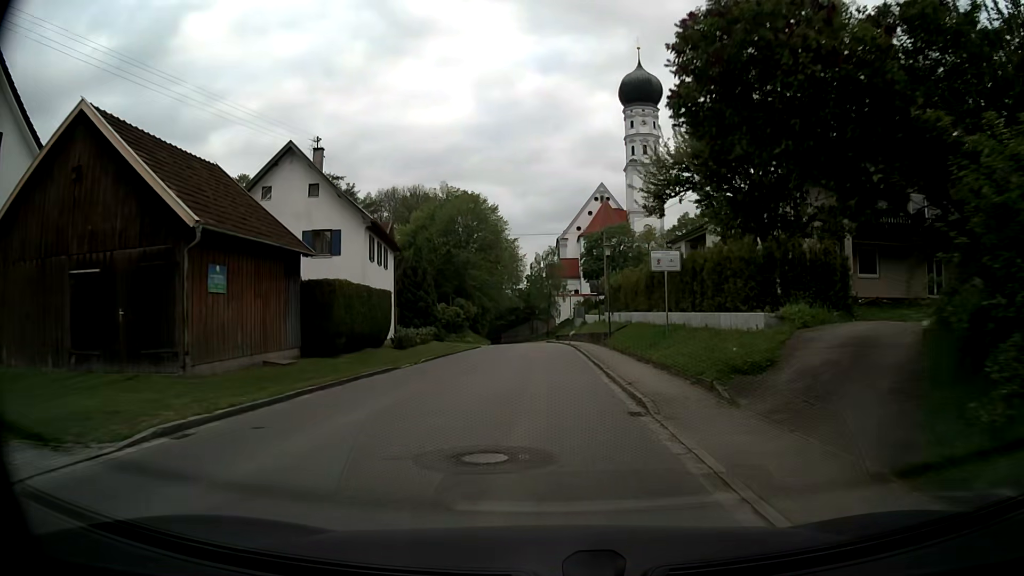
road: tertiary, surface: asphalt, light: Day
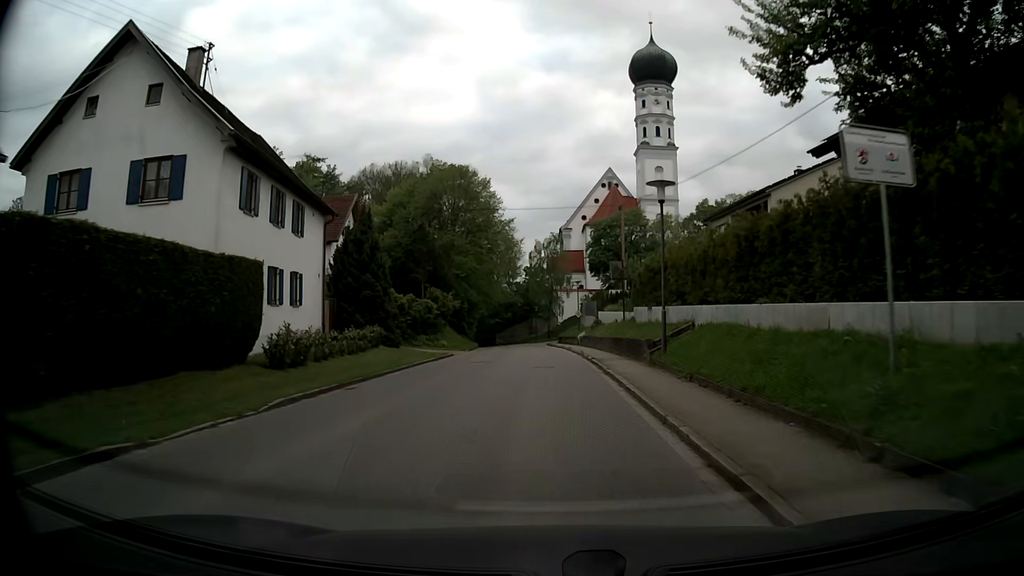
(-0.1, +14.2) m; 0°
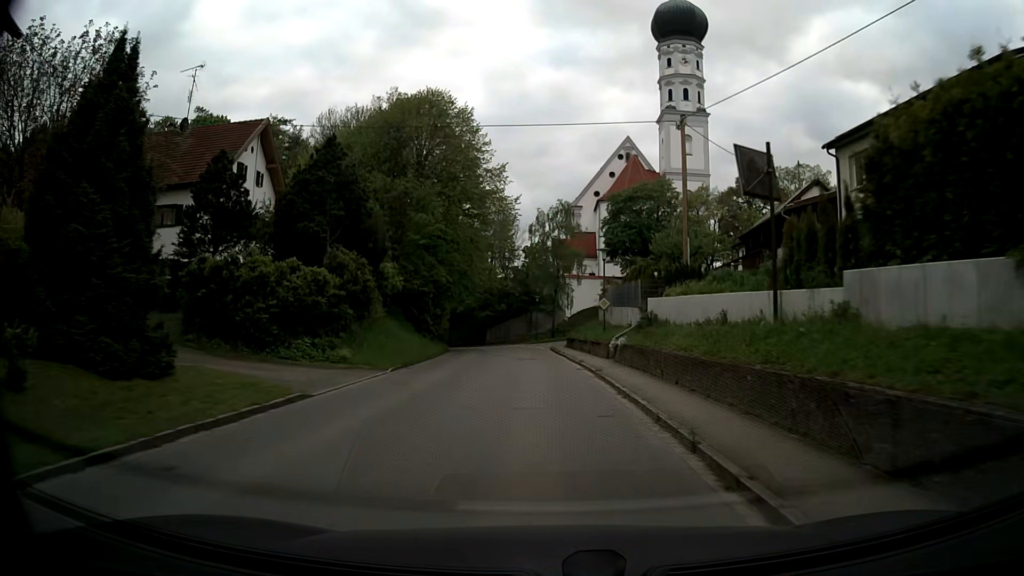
(0.0, +21.1) m; 0°
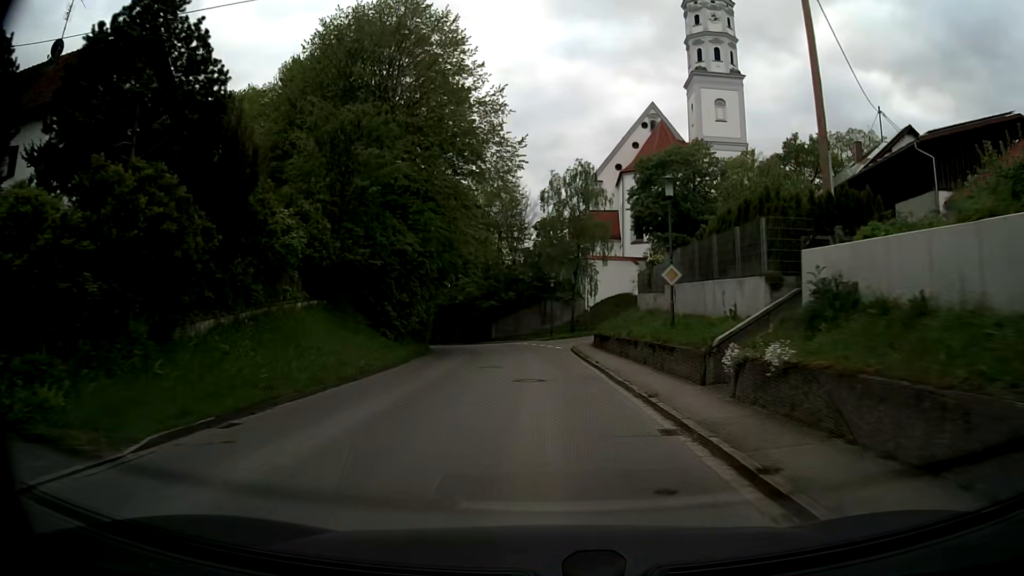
(-0.1, +14.1) m; -1°
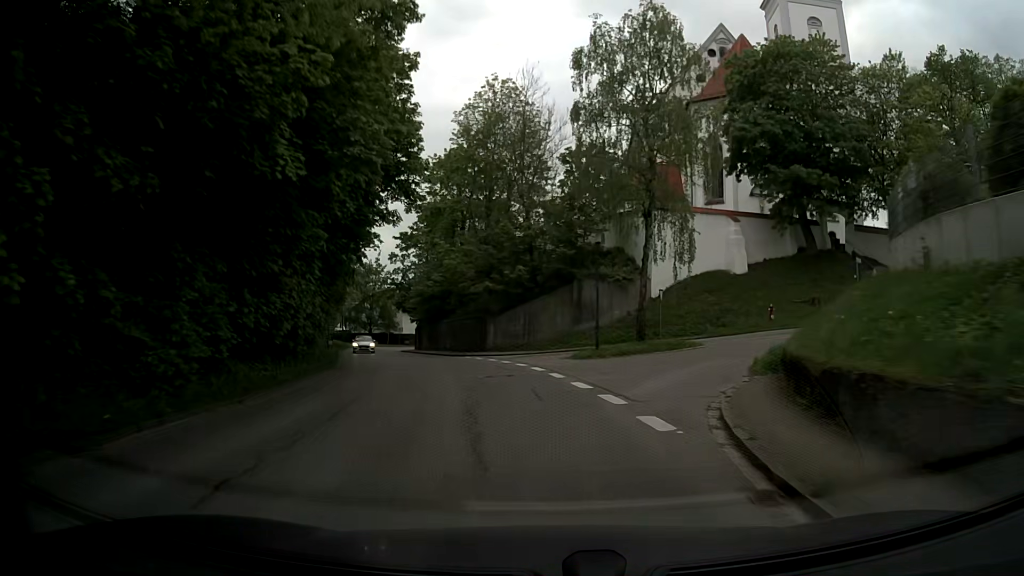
(-0.3, +28.4) m; -2°
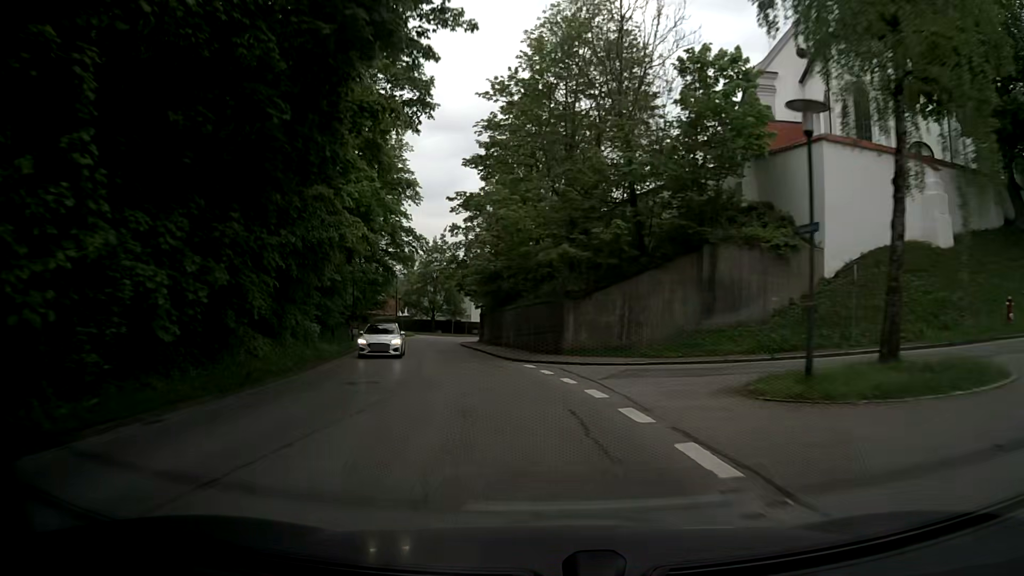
(-0.8, +14.2) m; -7°
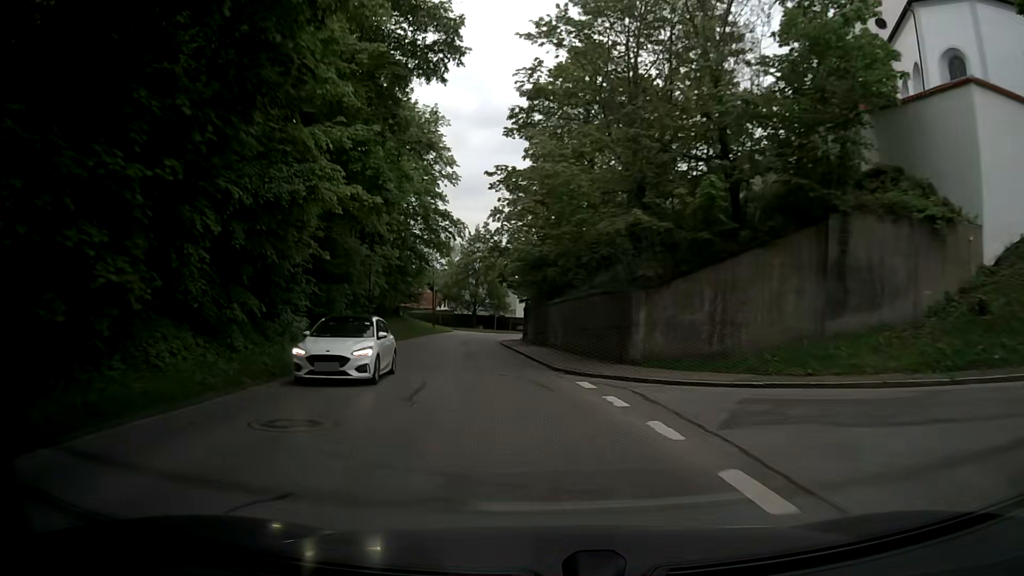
(-0.3, +7.0) m; -5°
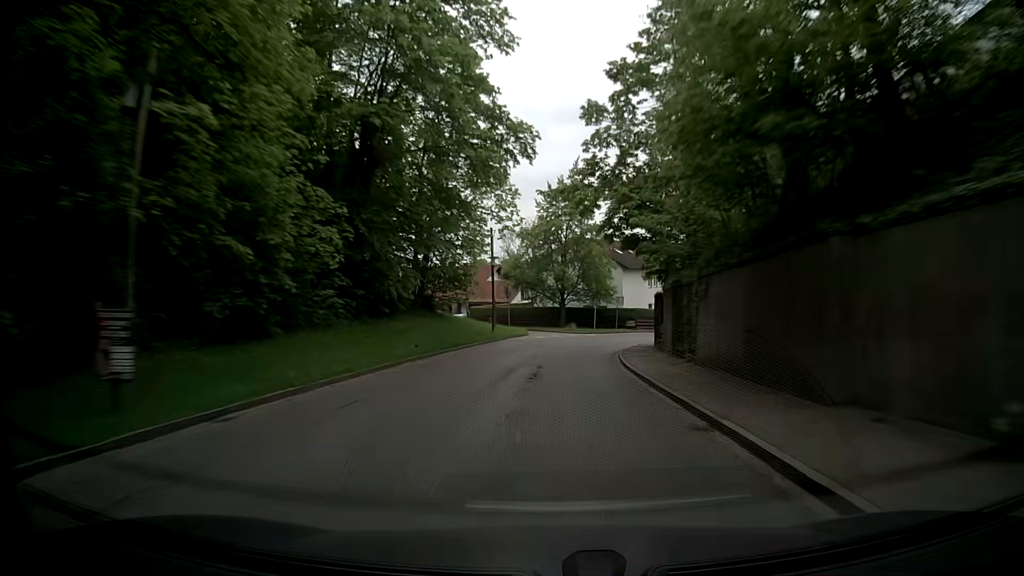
(-2.3, +27.8) m; -6°
(0, +10) (0, +20) (+1, +30) (+3, +40) (+6, +49) (+12, +57) (+19, +65) (+26, +71) (+35, +76) (+44, +81) m
